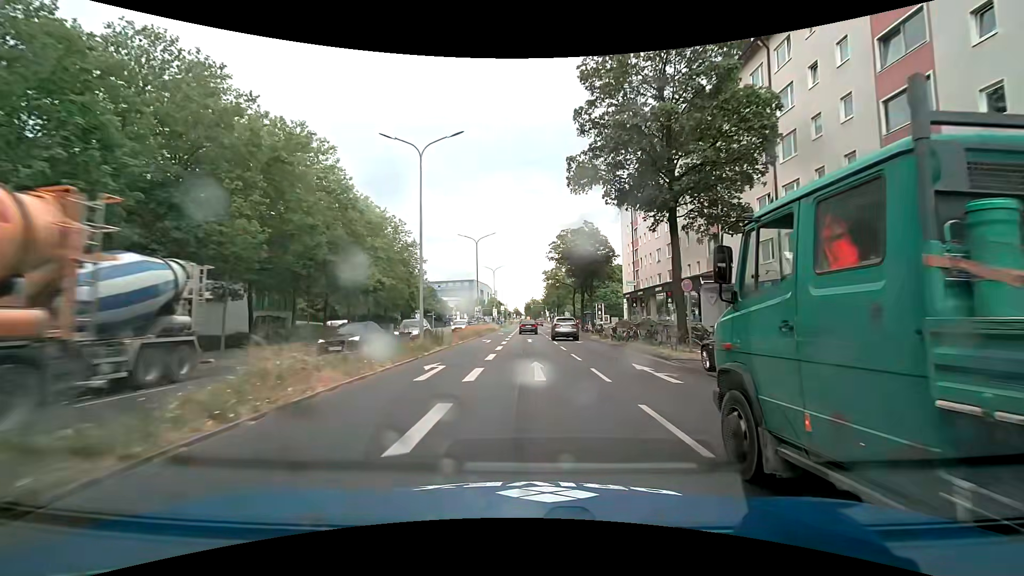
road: primary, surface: asphalt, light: Day
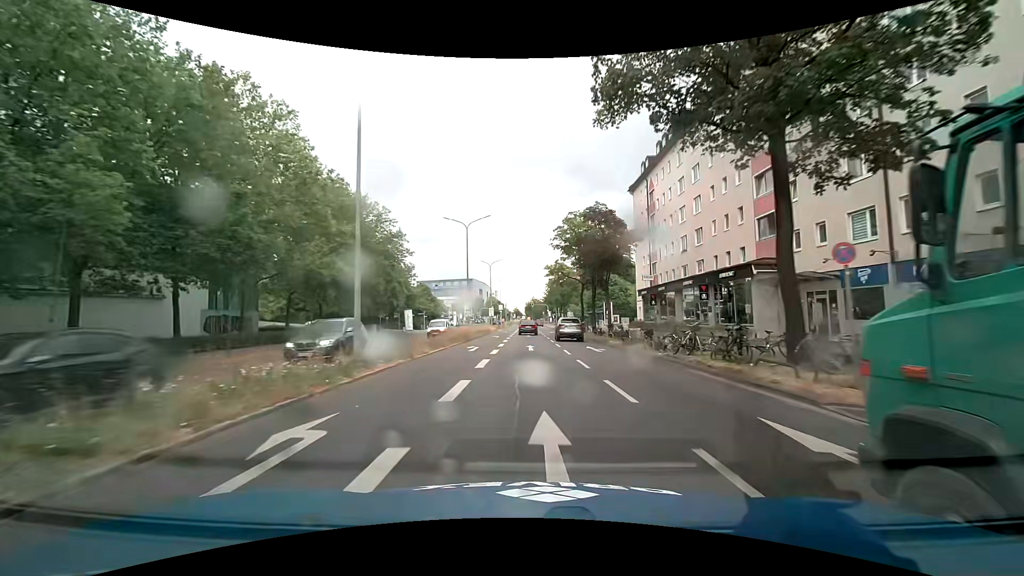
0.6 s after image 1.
(0.0, +8.8) m; 0°
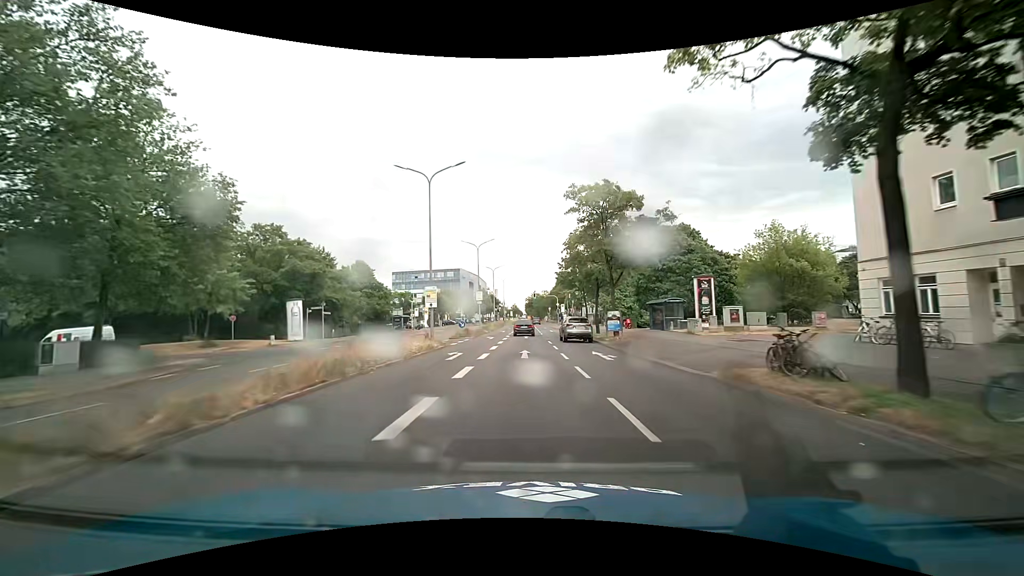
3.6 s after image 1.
(+0.3, +44.7) m; 0°
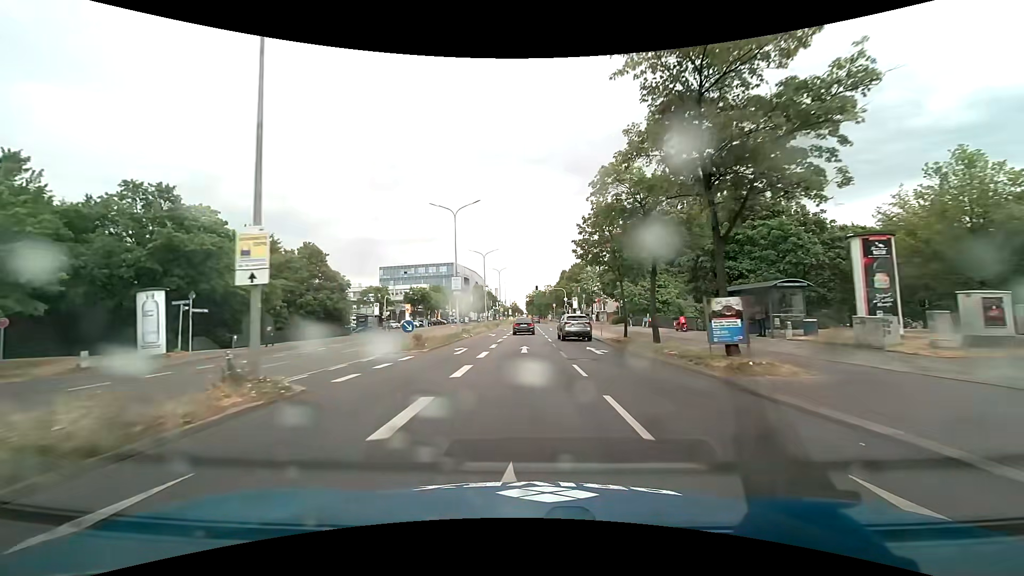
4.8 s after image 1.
(0.0, +18.1) m; 0°
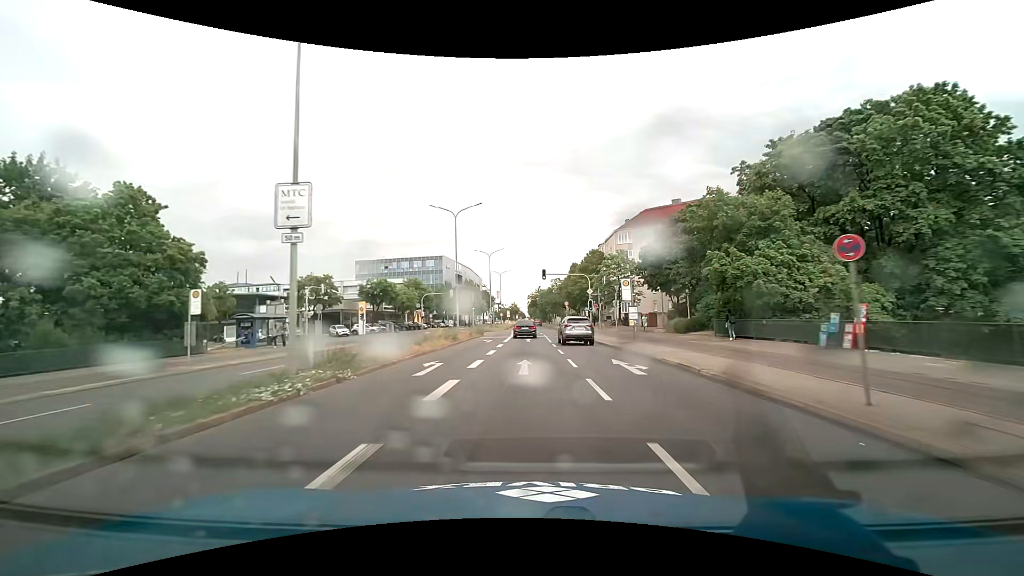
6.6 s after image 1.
(0.0, +27.3) m; 0°
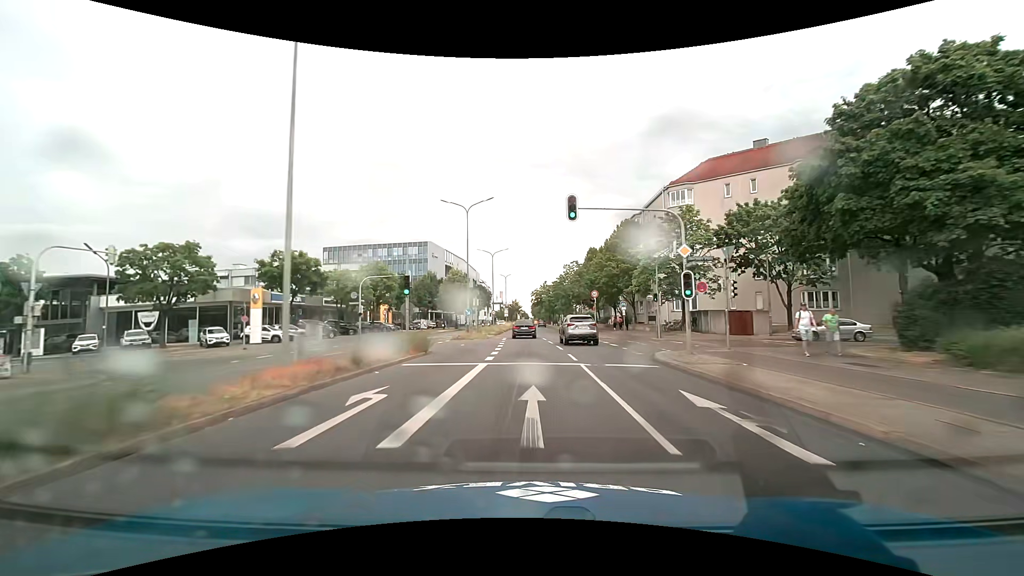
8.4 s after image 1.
(-0.3, +27.3) m; -1°
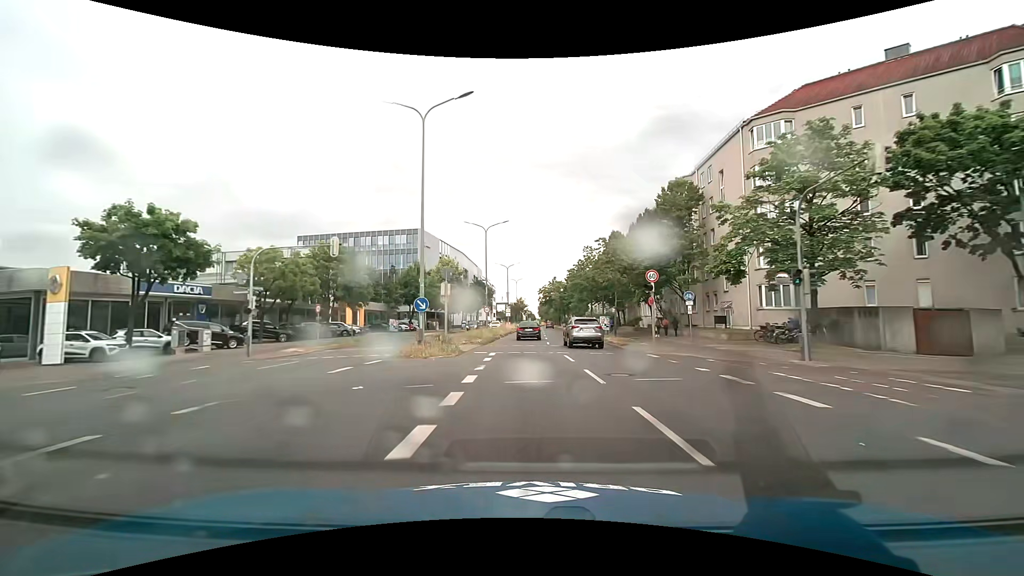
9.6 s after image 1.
(-0.1, +18.2) m; -1°
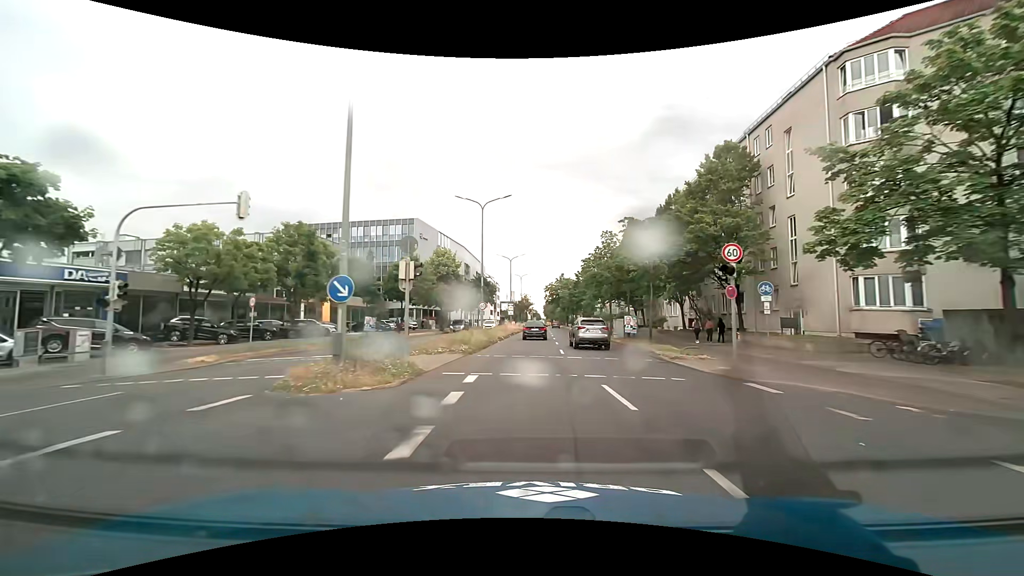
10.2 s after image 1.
(-0.1, +9.1) m; -1°
(0, +10) (0, +20) (0, +30) (0, +40) (+1, +50) (+1, +60) (+1, +70) (+1, +80) (+2, +90) (+2, +100) m
